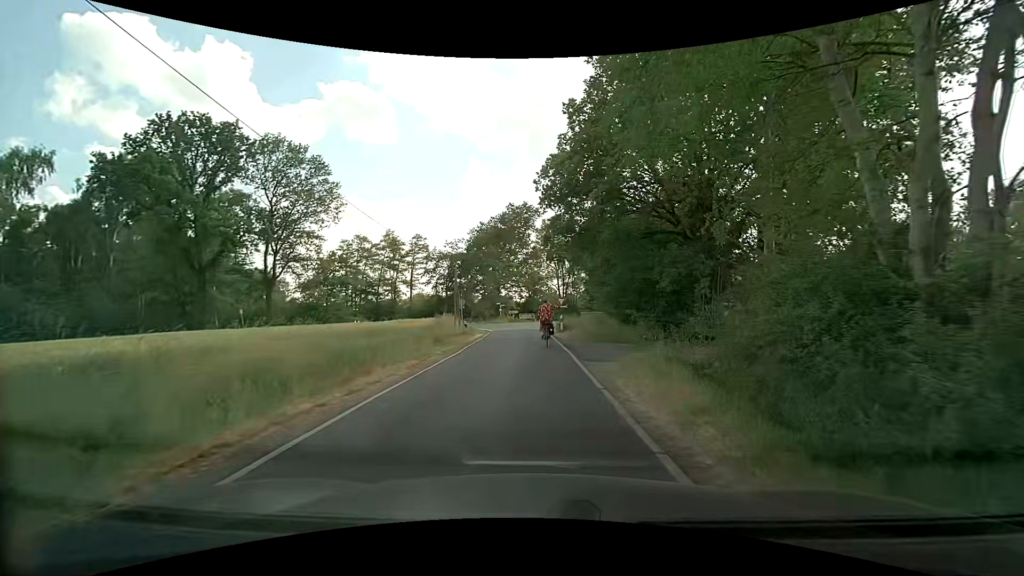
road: unclassified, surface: asphalt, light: Day
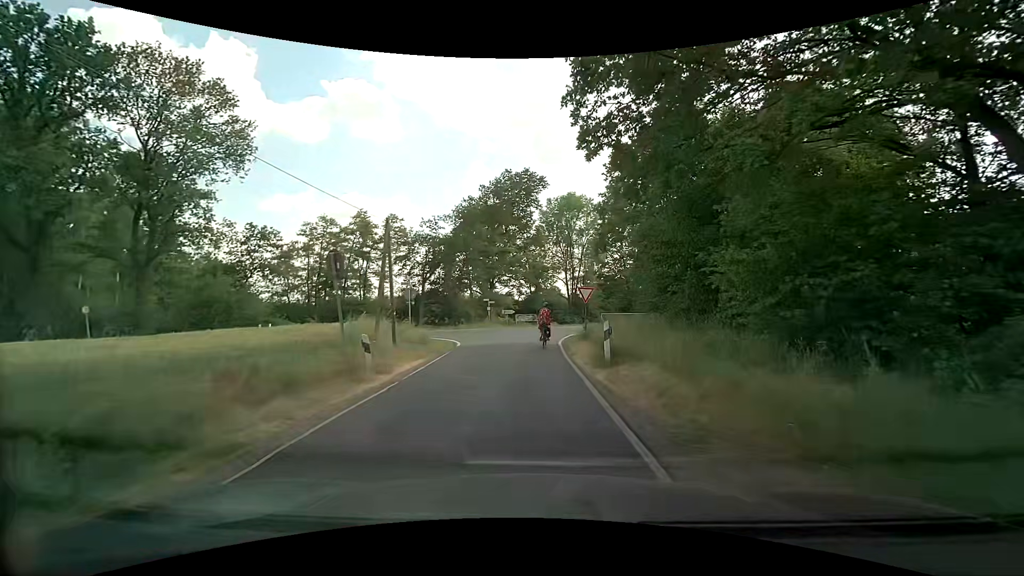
(-0.1, +18.3) m; 0°
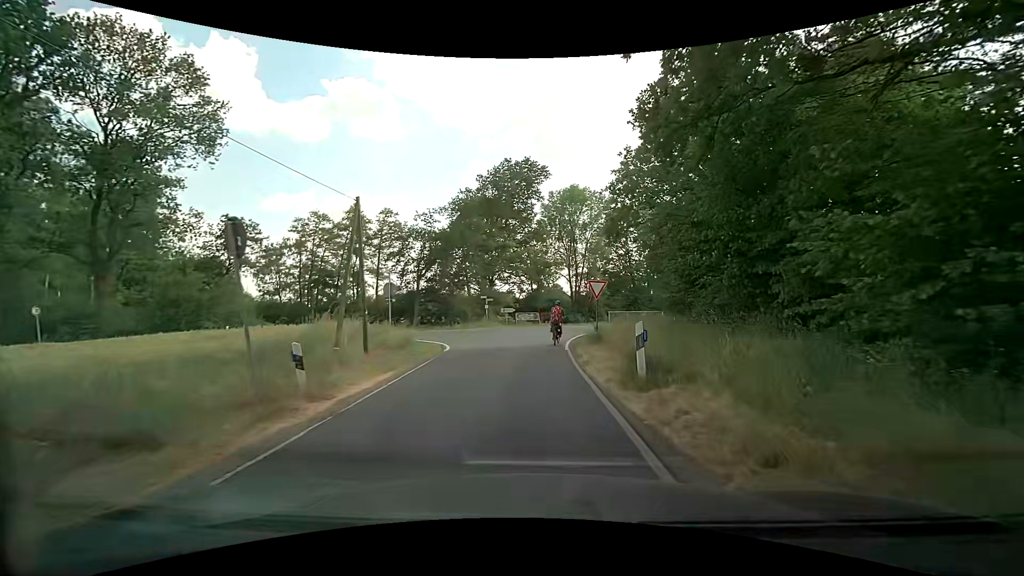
(0.0, +3.6) m; -1°
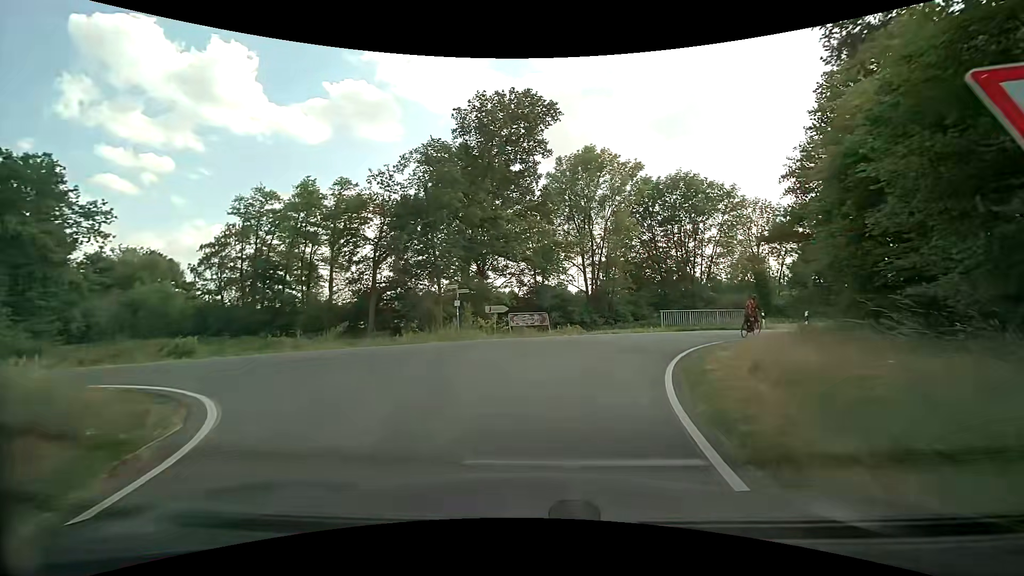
(+0.1, +17.1) m; 0°
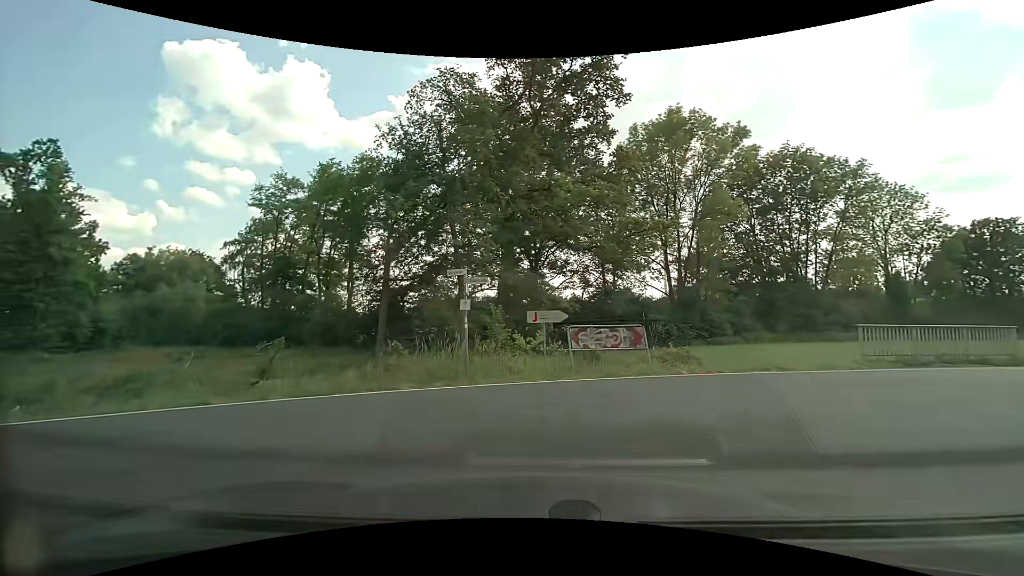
(-0.2, +11.5) m; -6°
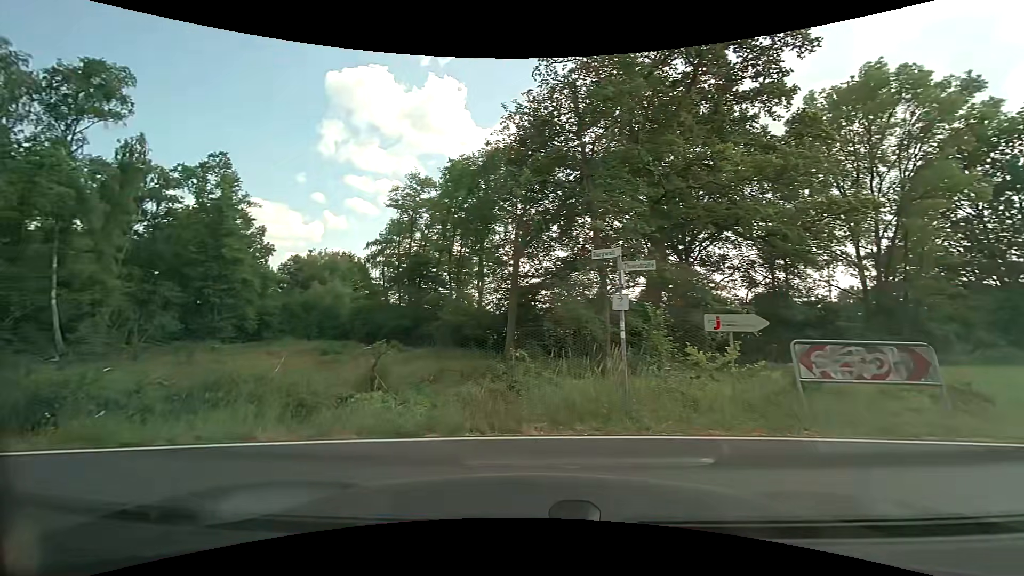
(-0.3, +3.9) m; -14°
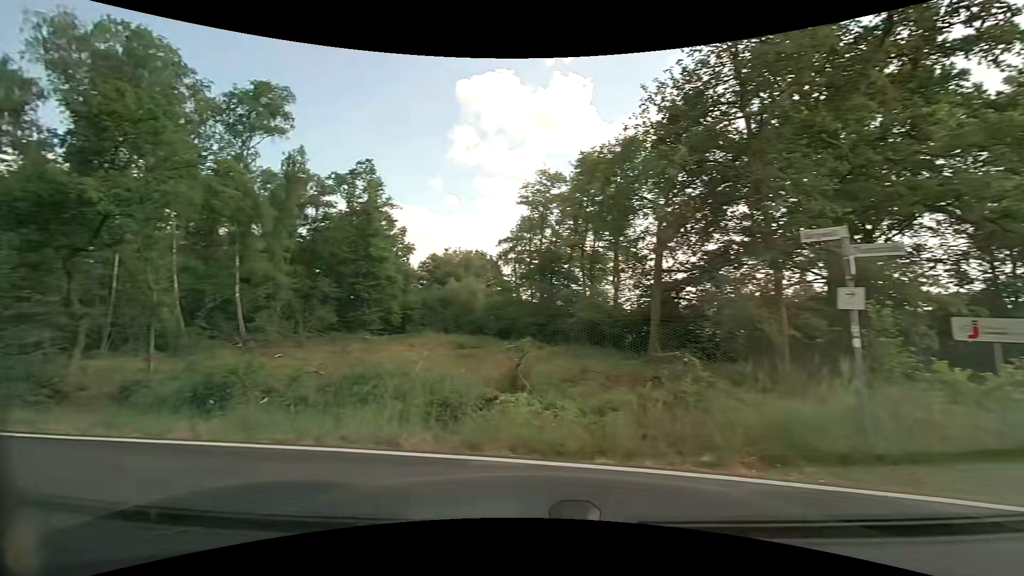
(-0.2, +1.5) m; -13°
